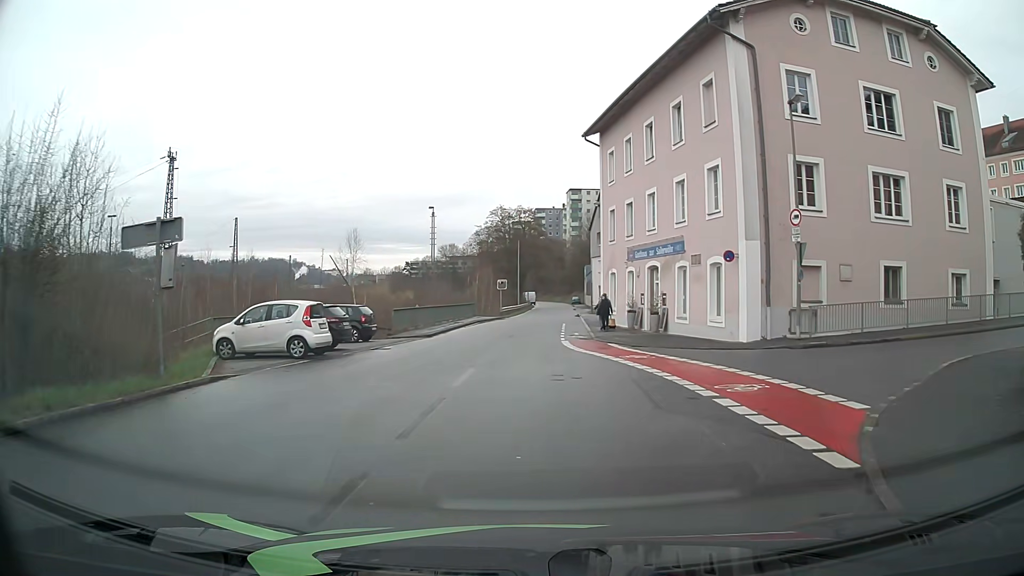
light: Day
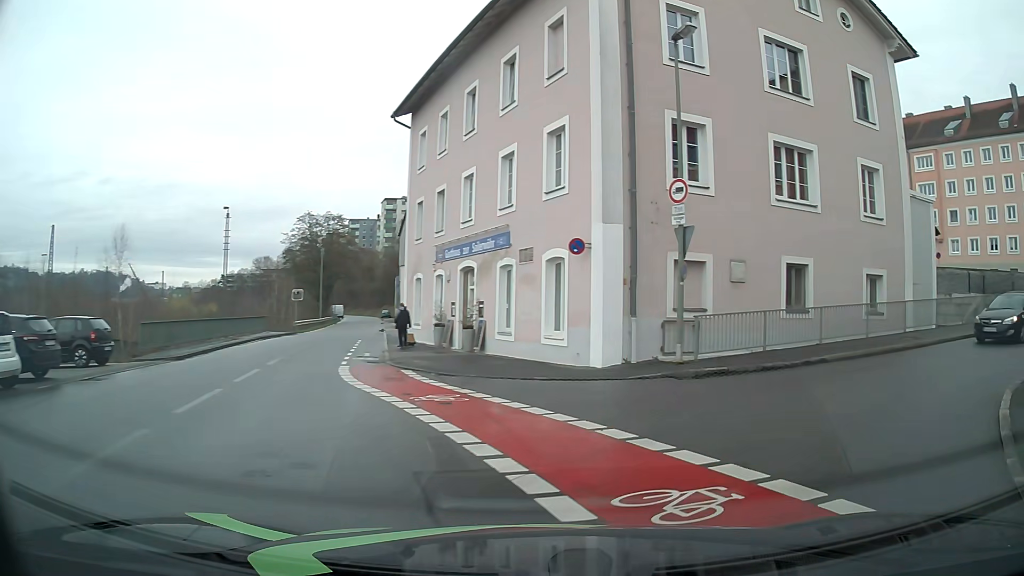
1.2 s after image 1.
(+0.7, +6.7) m; +15°
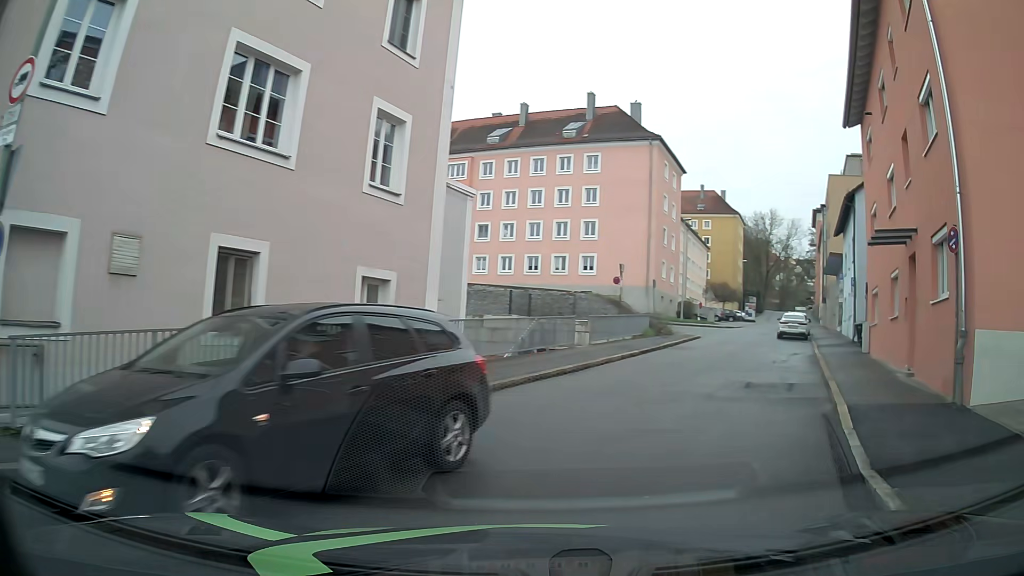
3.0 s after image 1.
(+3.0, +8.0) m; +43°
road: residential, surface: asphalt
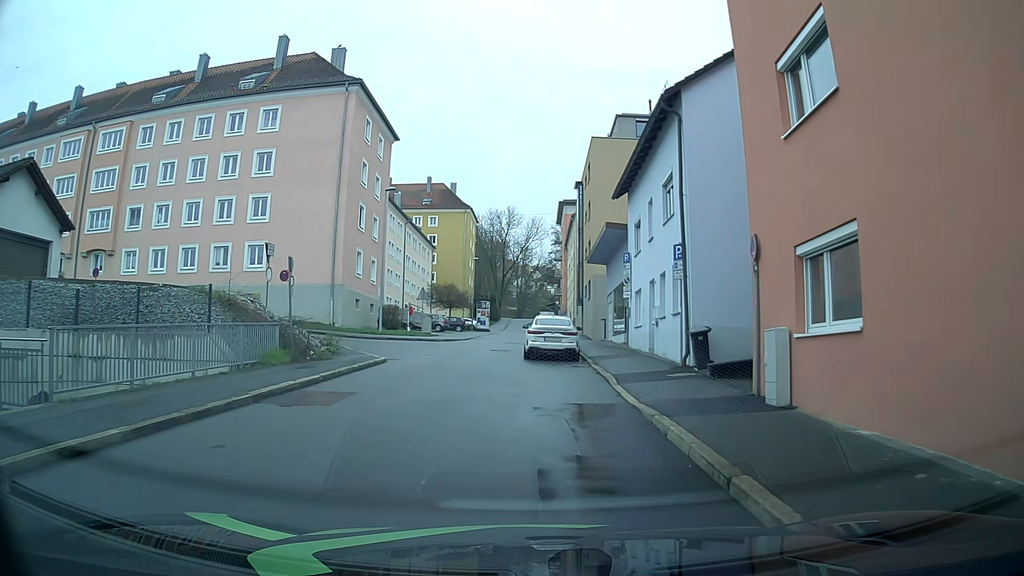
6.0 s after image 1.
(+4.5, +15.0) m; +23°
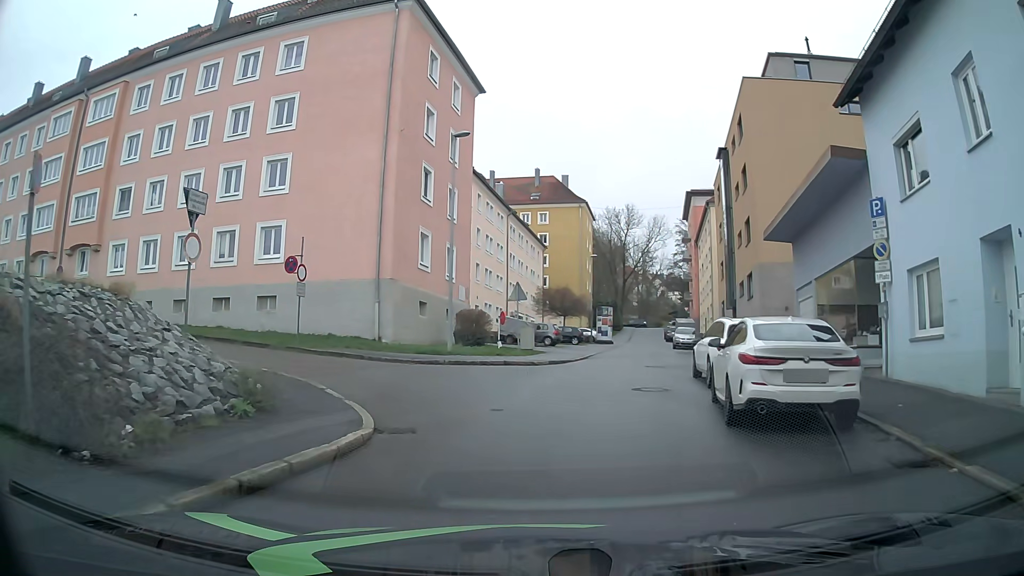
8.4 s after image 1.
(-0.8, +13.2) m; -12°
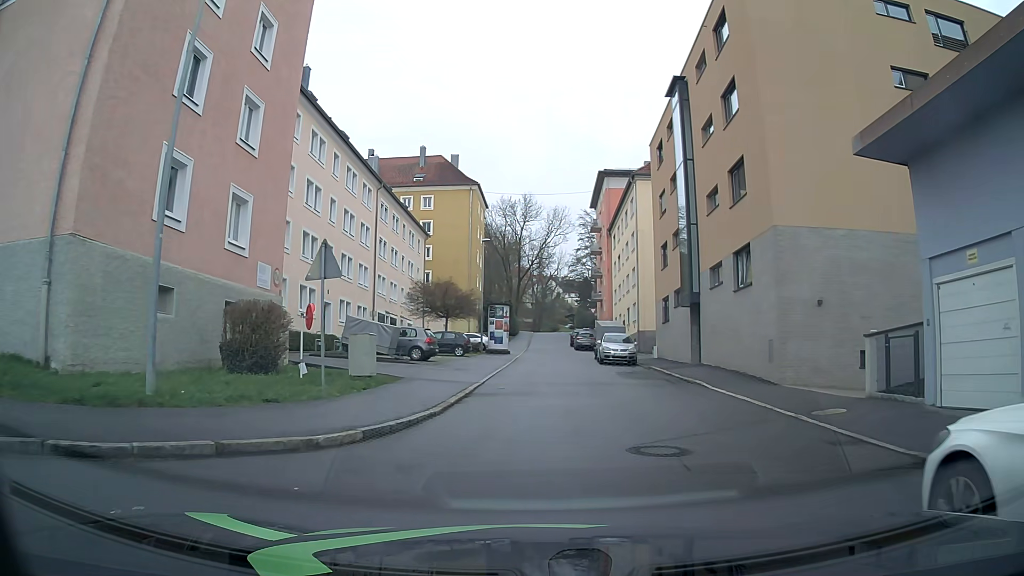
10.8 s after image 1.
(+1.2, +14.1) m; +10°
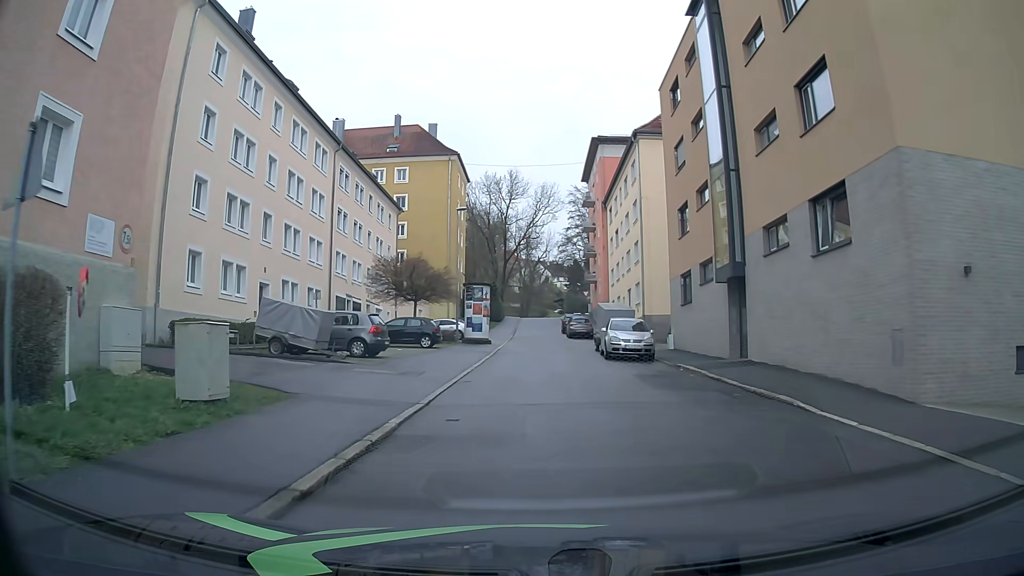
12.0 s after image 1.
(+0.1, +7.9) m; +1°
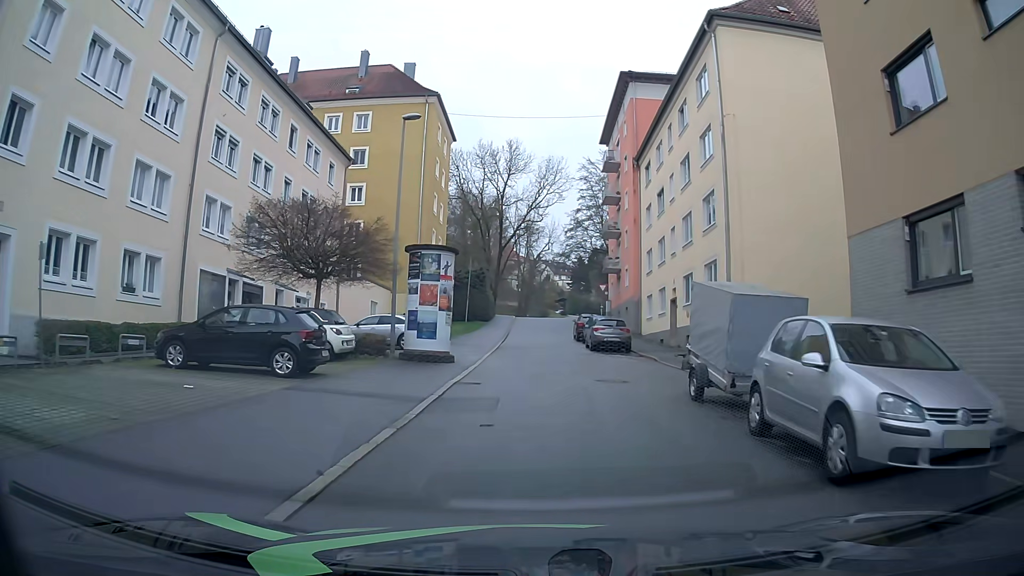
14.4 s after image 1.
(0.0, +18.7) m; +1°
